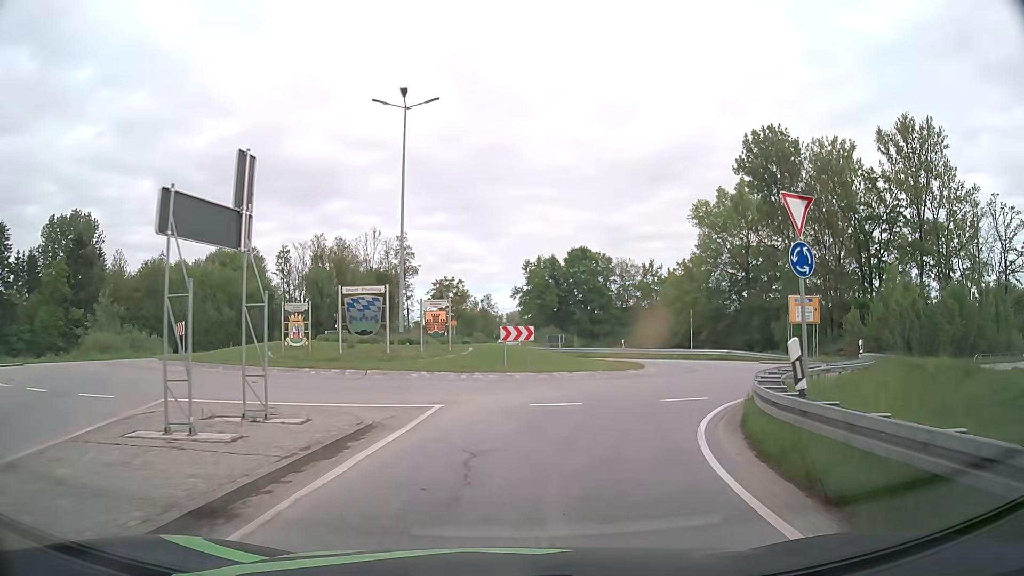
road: primary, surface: asphalt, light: Day
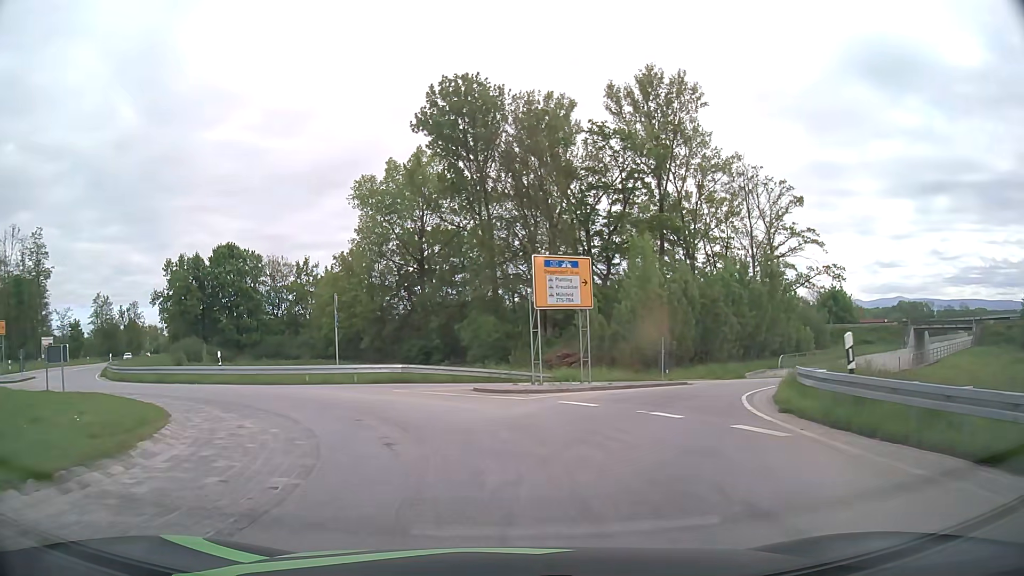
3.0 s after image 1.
(+6.1, +21.3) m; +30°
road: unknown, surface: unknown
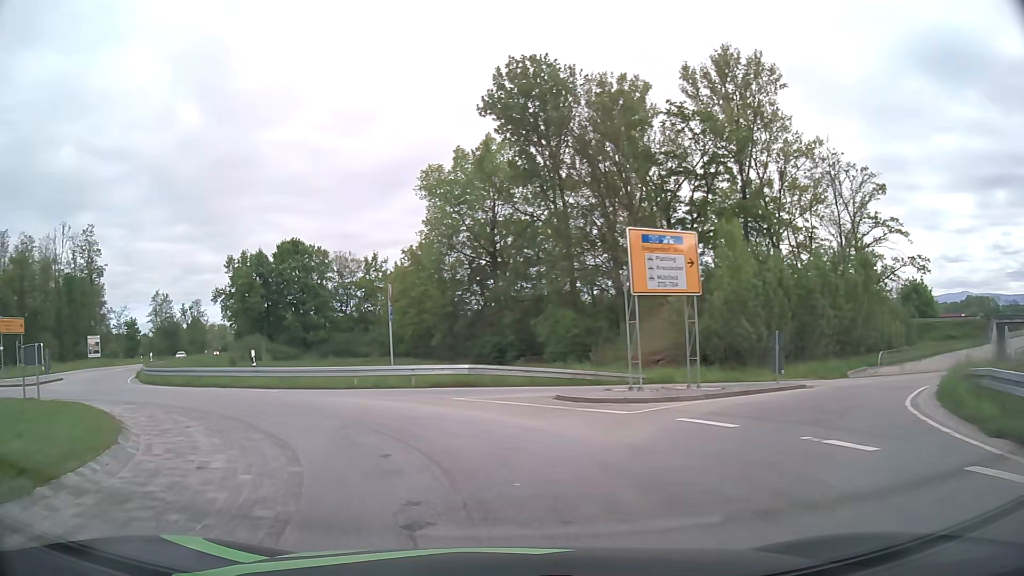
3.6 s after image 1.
(-0.2, +4.4) m; -7°
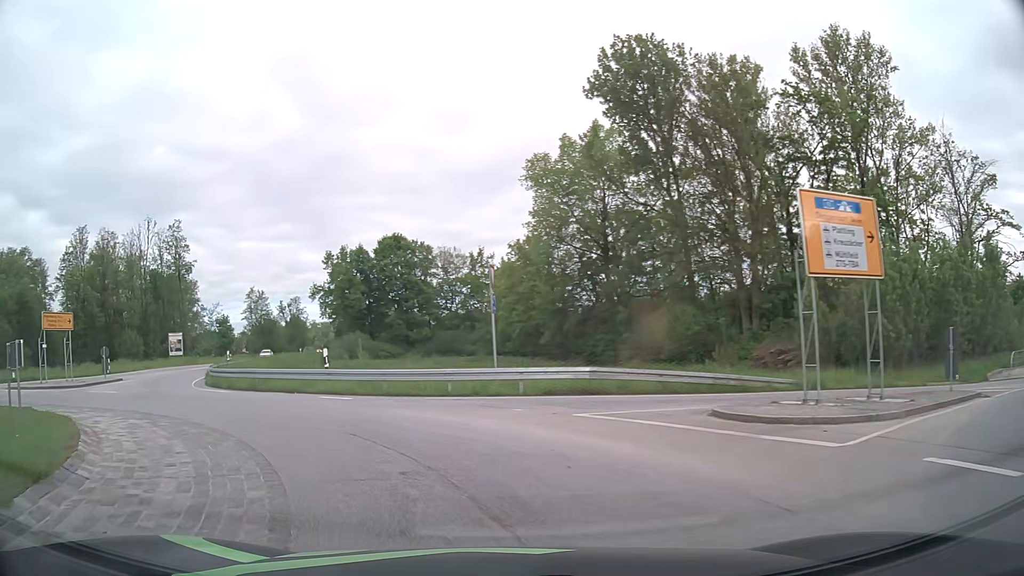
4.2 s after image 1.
(-0.3, +4.4) m; -9°
